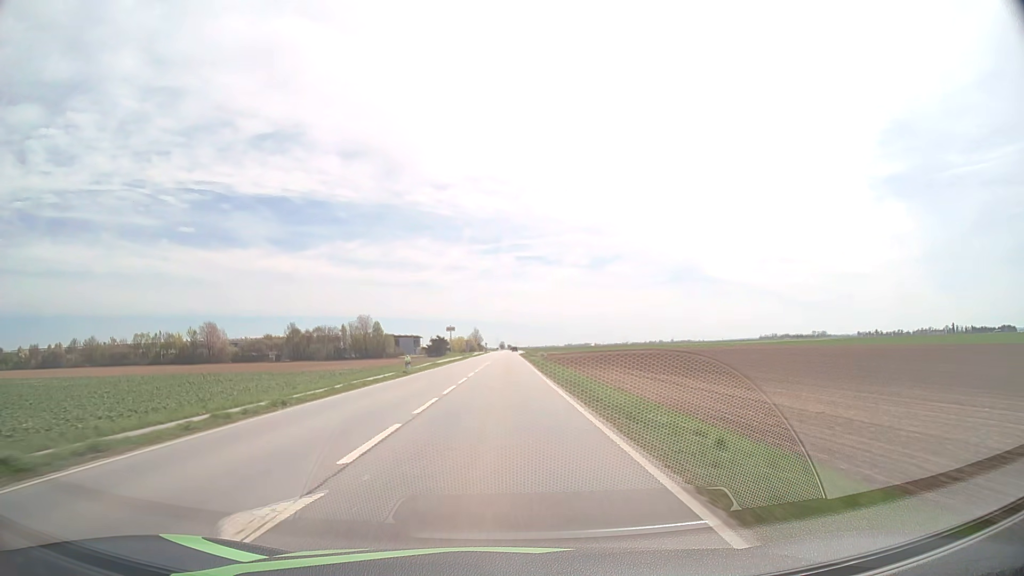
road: primary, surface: asphalt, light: Day
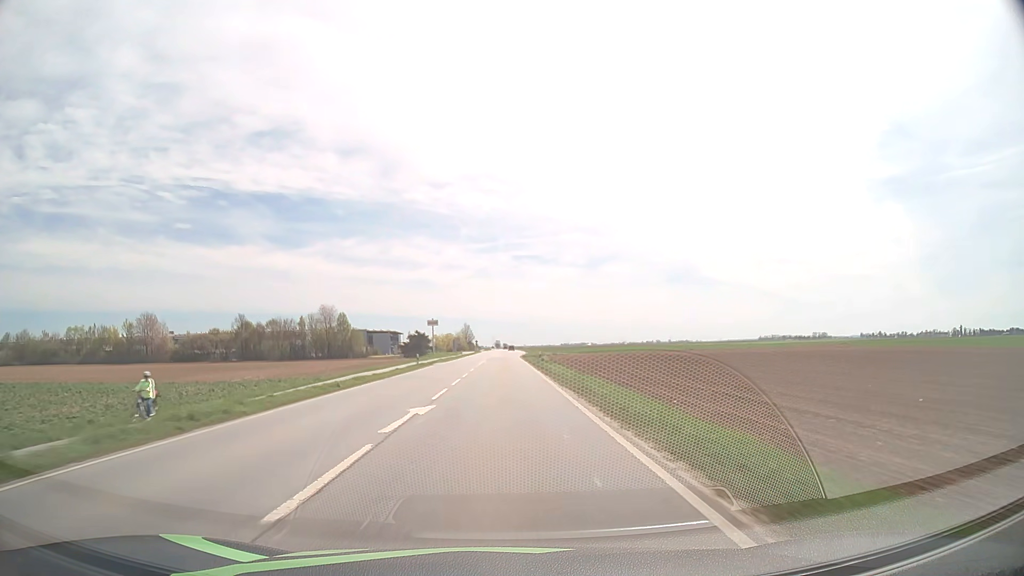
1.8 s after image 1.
(+0.1, +45.2) m; 0°
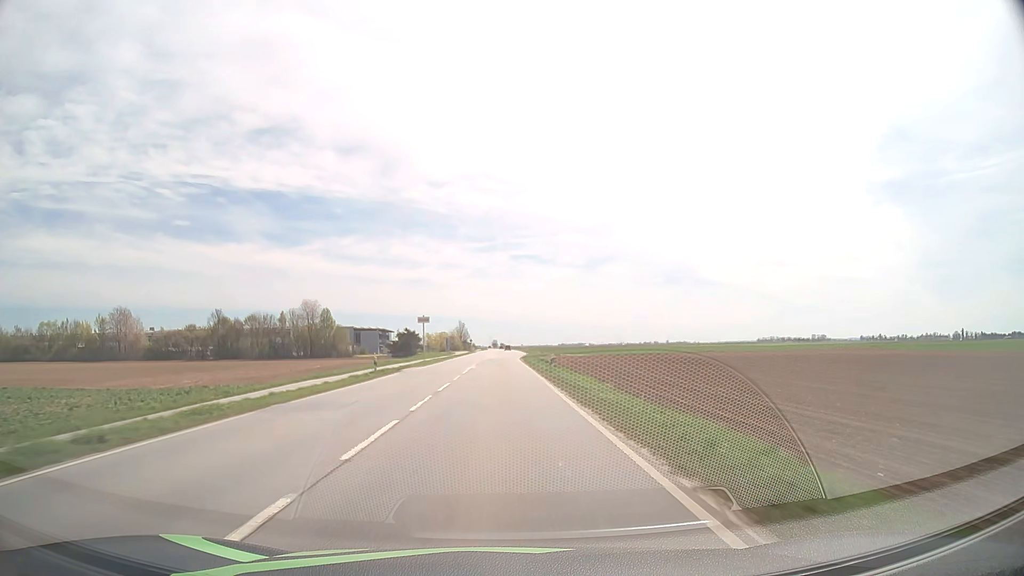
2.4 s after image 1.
(0.0, +15.3) m; 0°
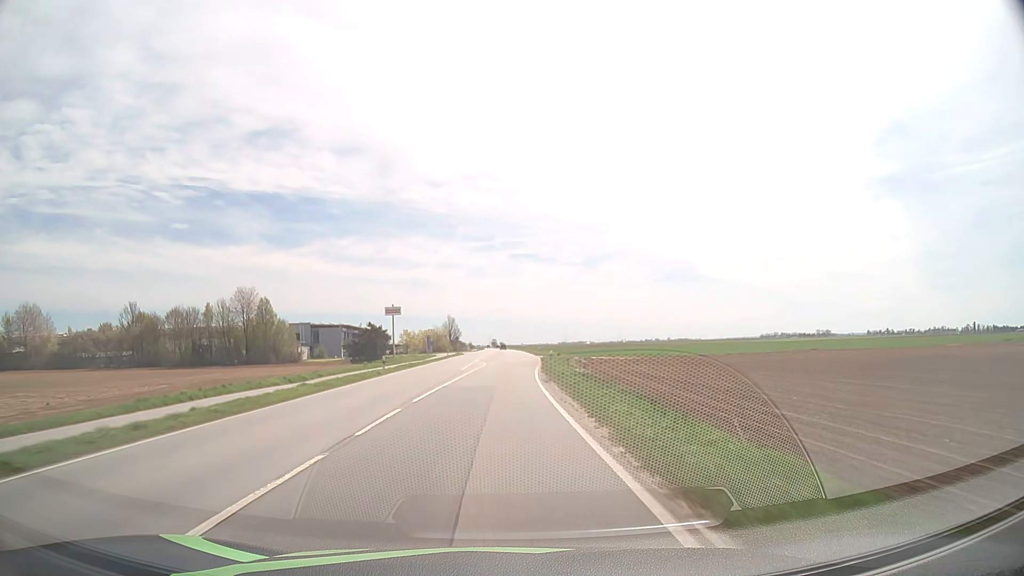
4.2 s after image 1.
(+0.1, +46.0) m; 0°
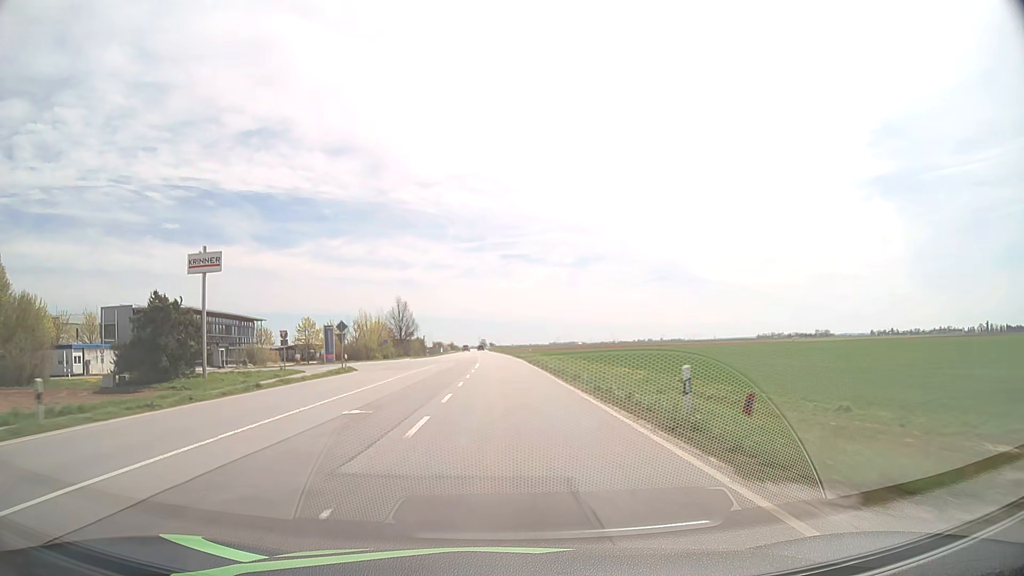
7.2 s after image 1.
(+1.2, +77.4) m; +1°
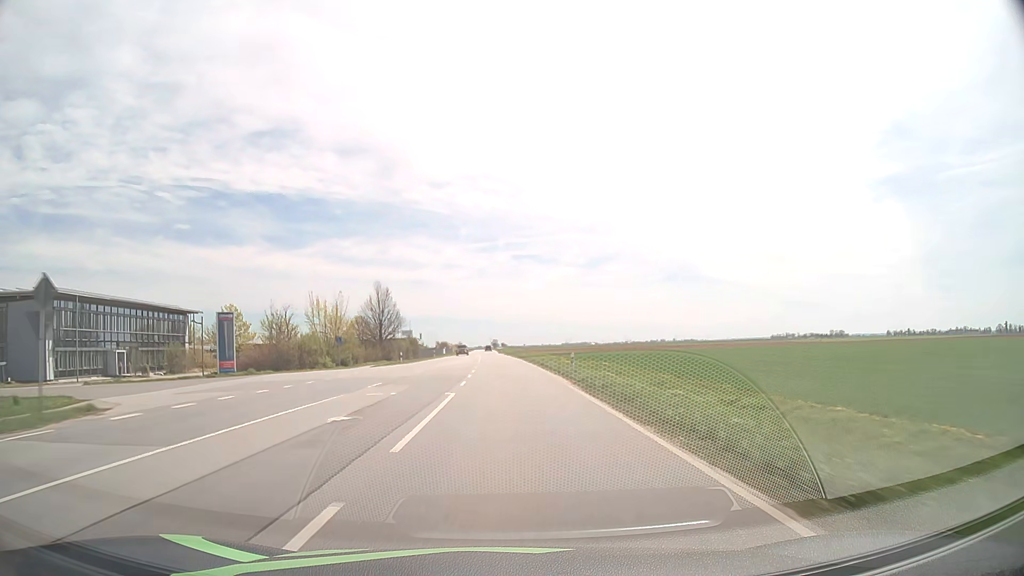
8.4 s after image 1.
(-0.3, +31.3) m; -1°
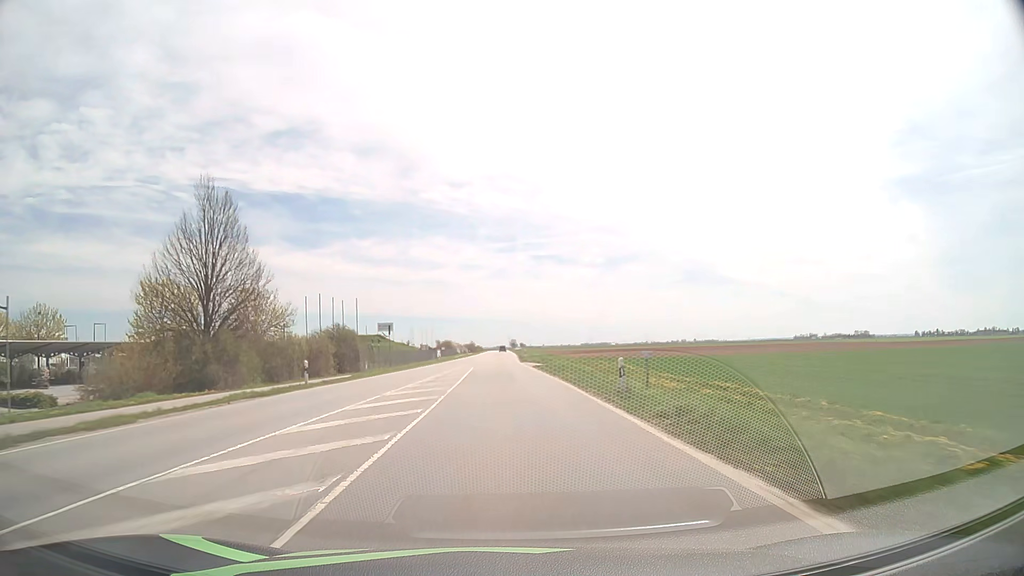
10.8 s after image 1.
(-1.0, +62.9) m; -2°
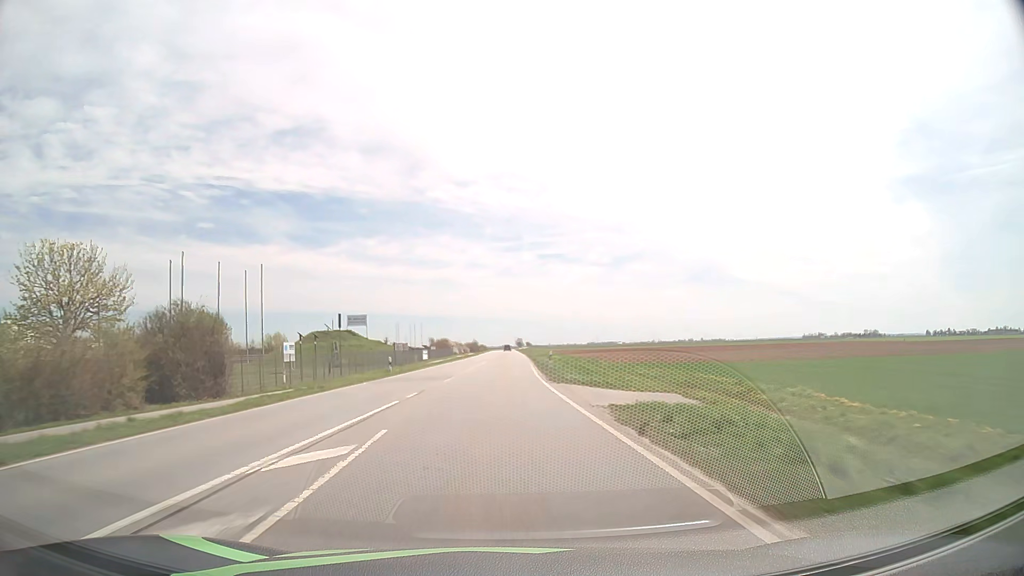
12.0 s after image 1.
(-0.1, +31.5) m; 0°
(0, +10) (0, +20) (0, +30) (0, +40) (0, +50) (0, +60) (0, +70) (0, +80) (0, +90) (0, +100) m
